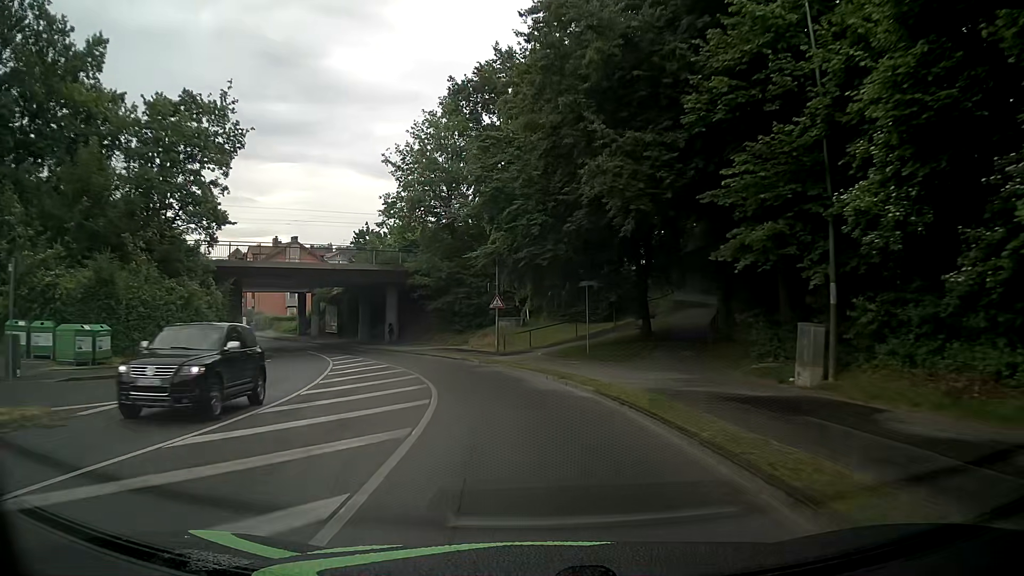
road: unclassified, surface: asphalt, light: Day
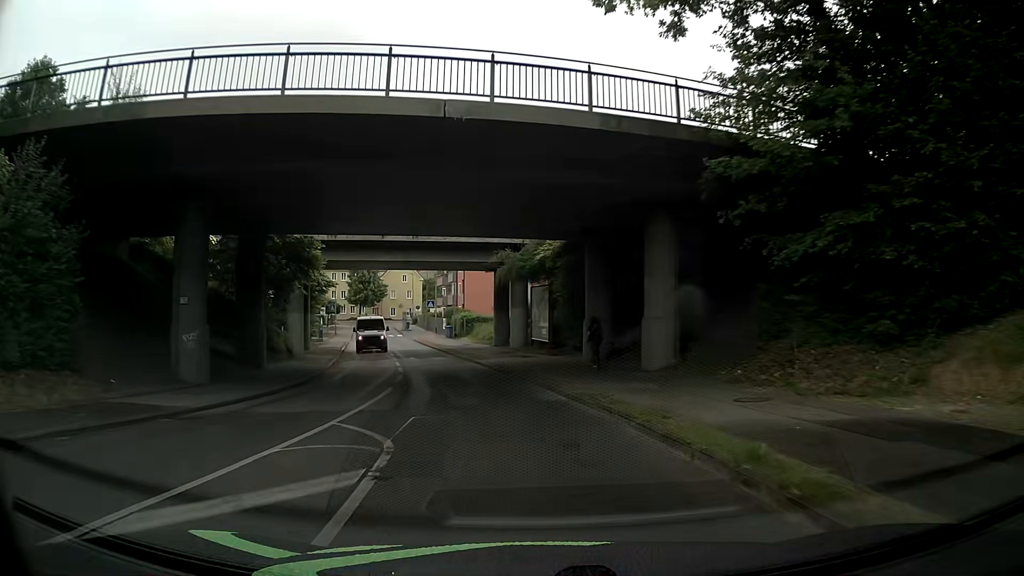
(-6.4, +33.9) m; -24°
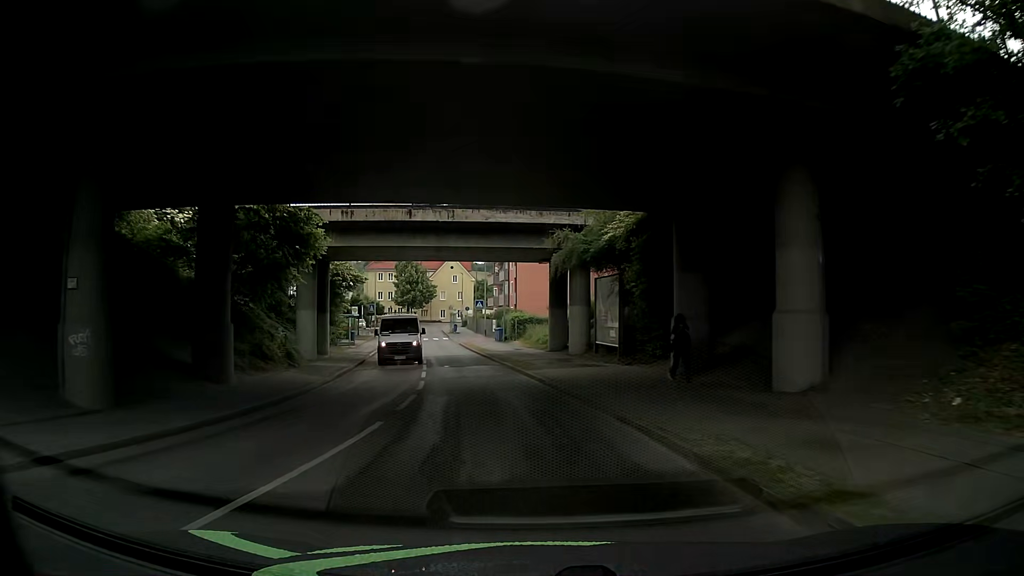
(-0.2, +6.8) m; -4°
